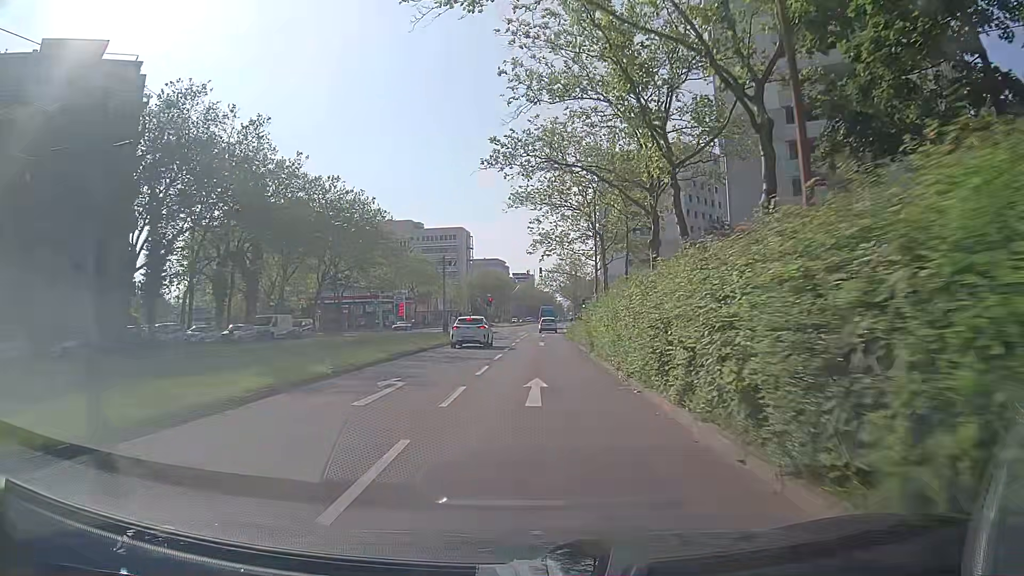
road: tertiary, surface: asphalt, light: Day
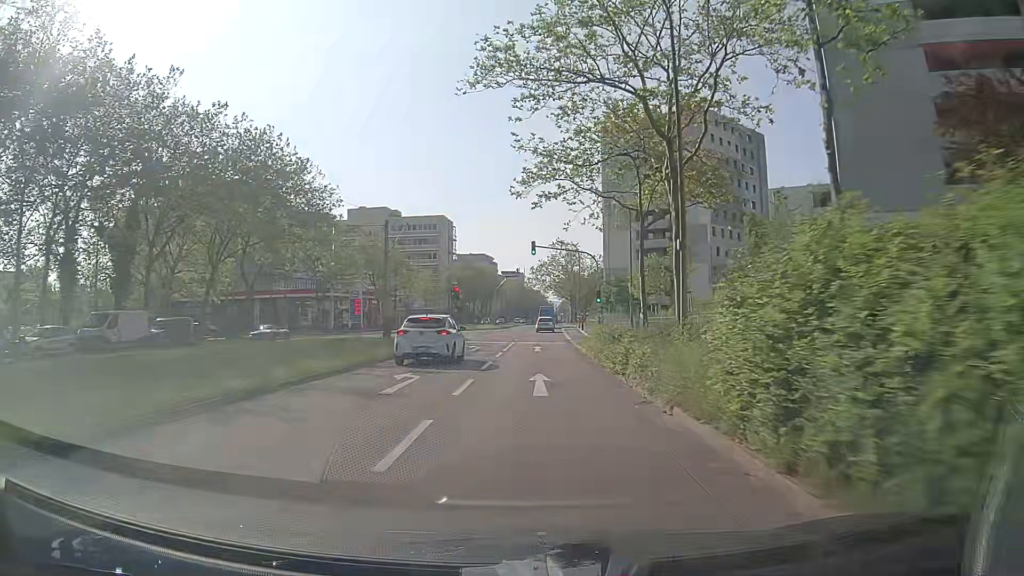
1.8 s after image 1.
(+0.2, +22.3) m; +1°
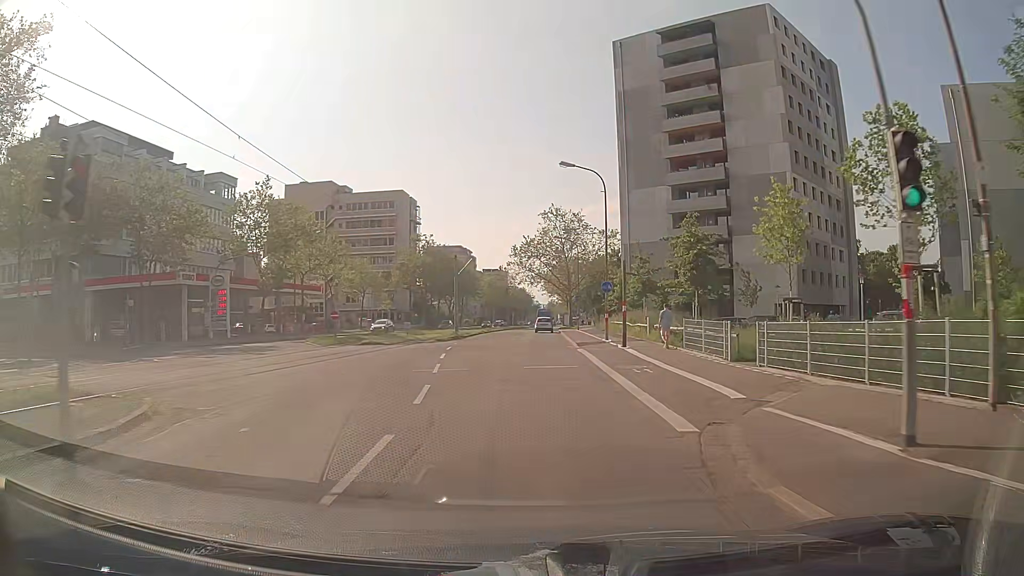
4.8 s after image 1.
(+0.5, +36.9) m; +2°
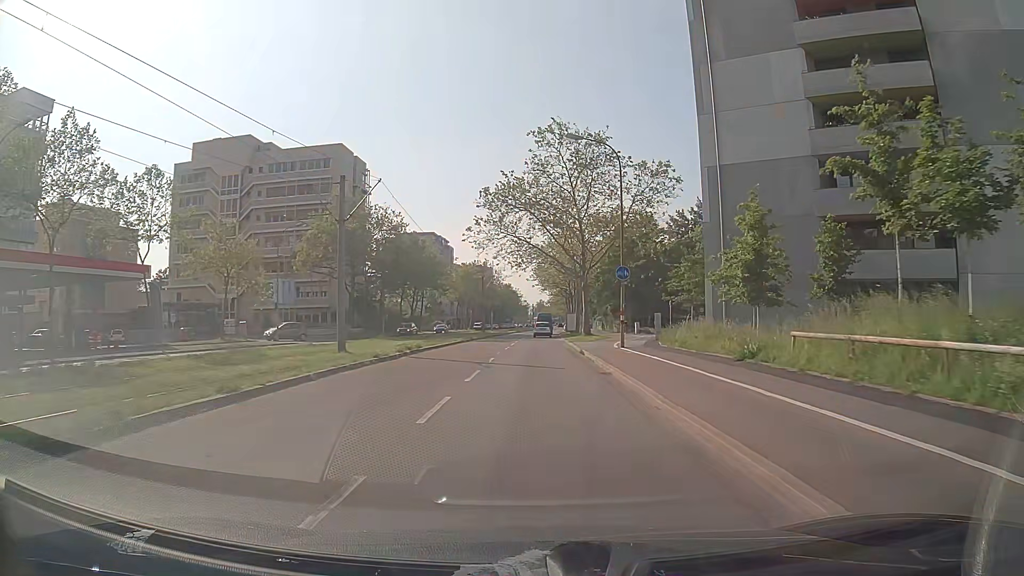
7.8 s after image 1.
(0.0, +38.0) m; +1°
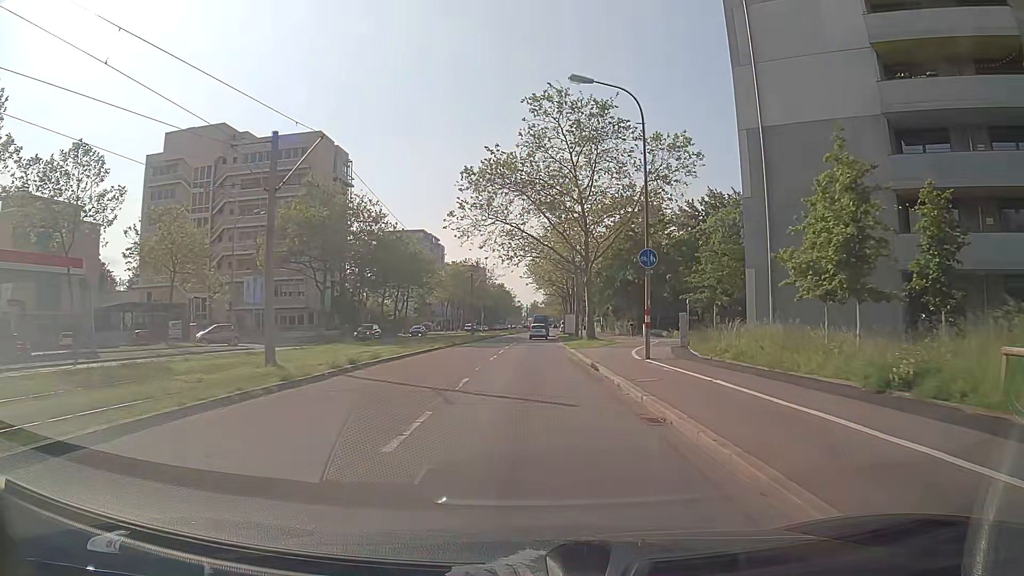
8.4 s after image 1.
(0.0, +7.6) m; +1°
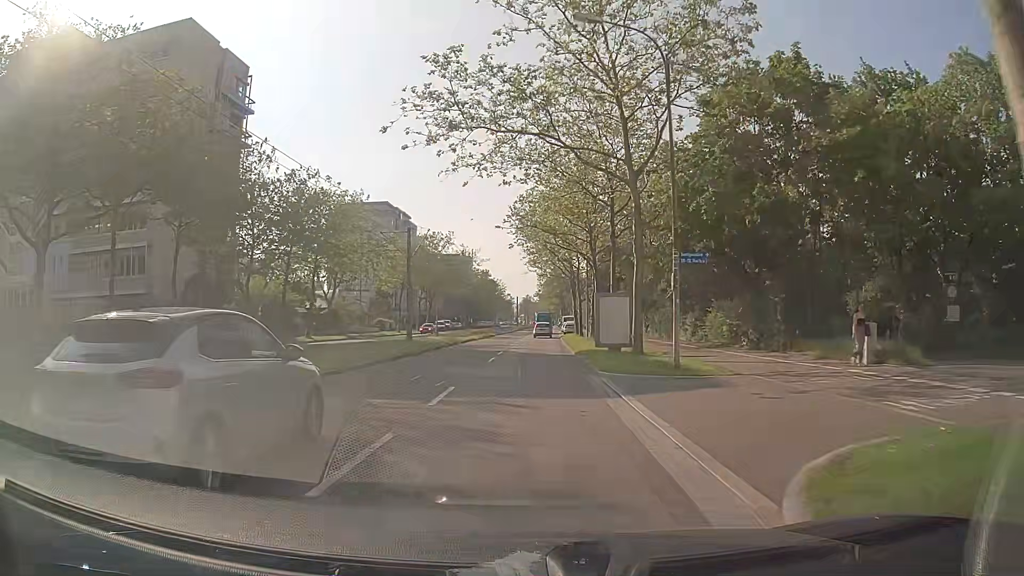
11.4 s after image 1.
(0.0, +37.6) m; 0°
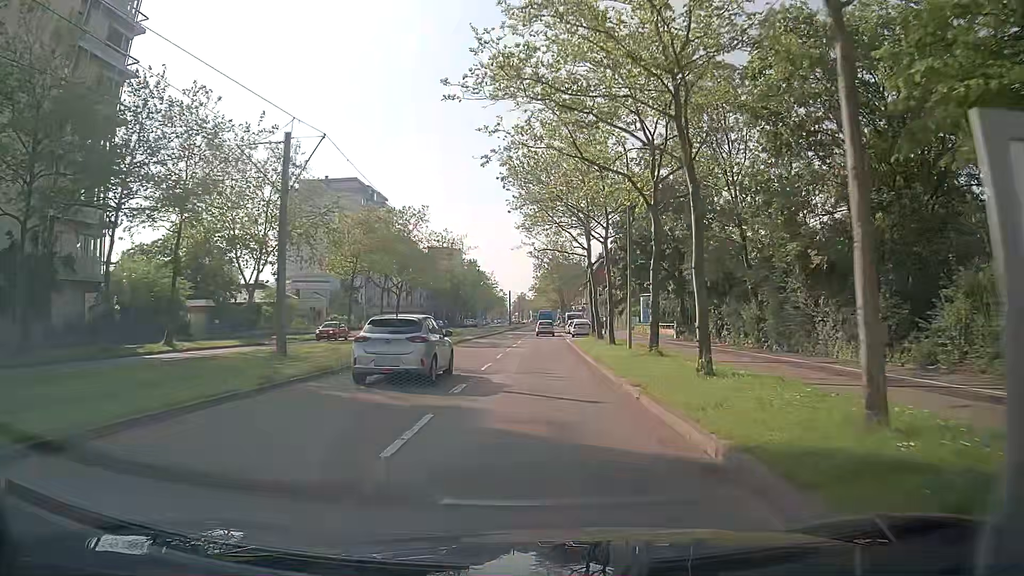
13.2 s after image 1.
(+0.2, +22.4) m; +2°
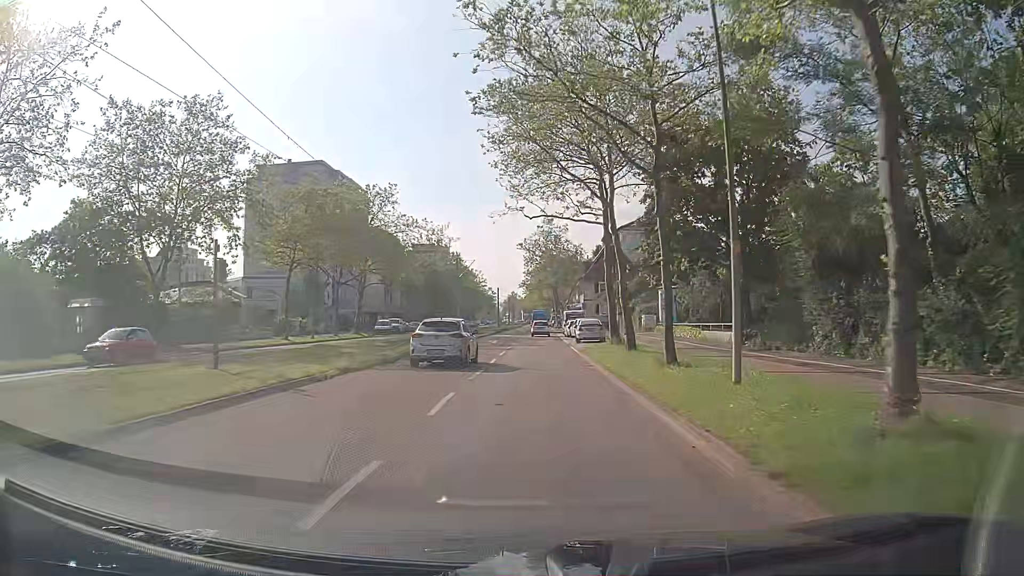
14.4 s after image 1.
(0.0, +14.9) m; +1°
(0, +10) (0, +20) (0, +30) (0, +40) (-1, +50) (-1, +60) (-2, +70) (-2, +80) (-2, +90) (-3, +100) m
